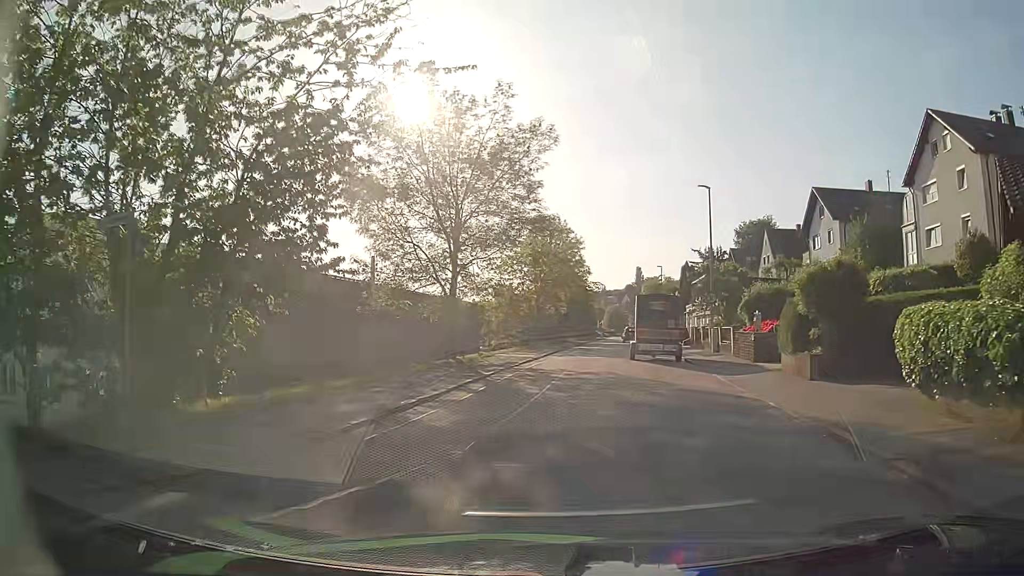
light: Day
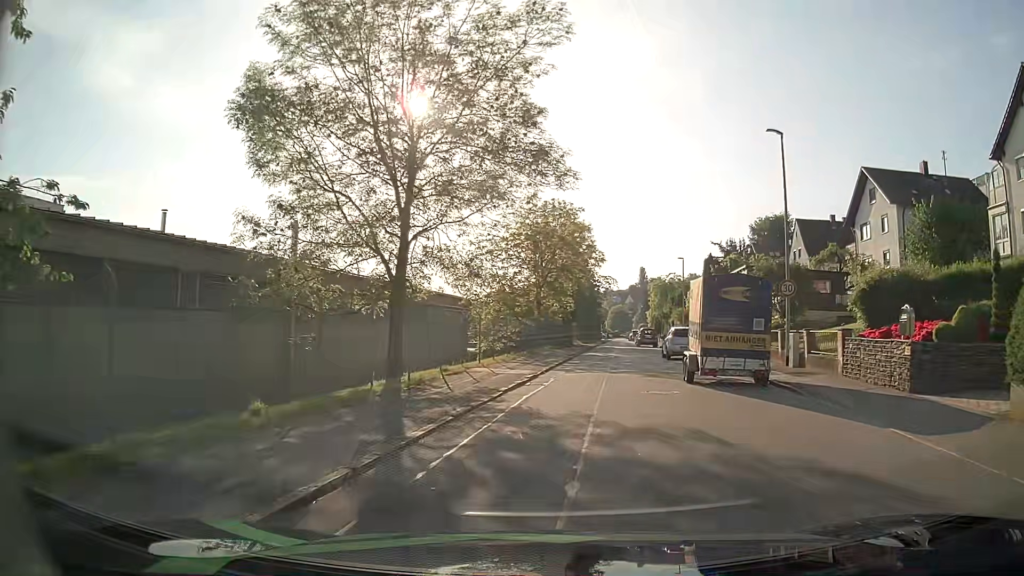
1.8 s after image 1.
(-0.2, +10.4) m; -1°
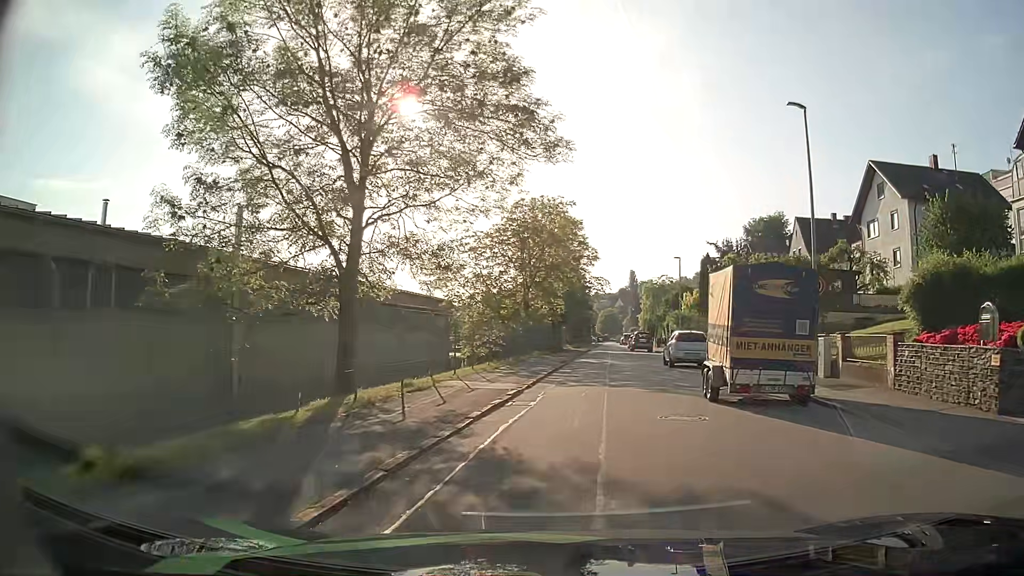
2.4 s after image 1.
(0.0, +3.4) m; +2°
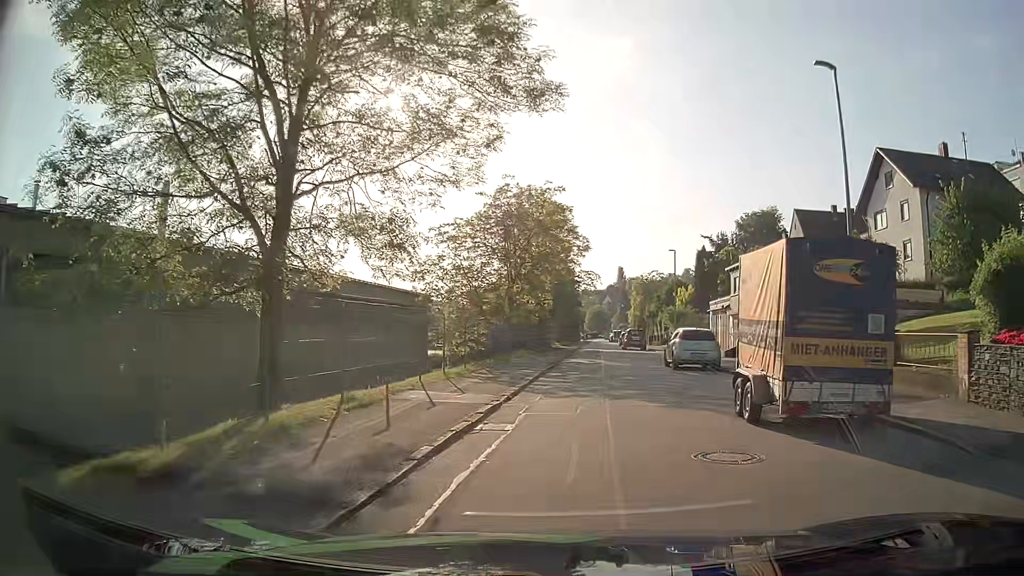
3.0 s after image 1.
(0.0, +3.4) m; 0°
